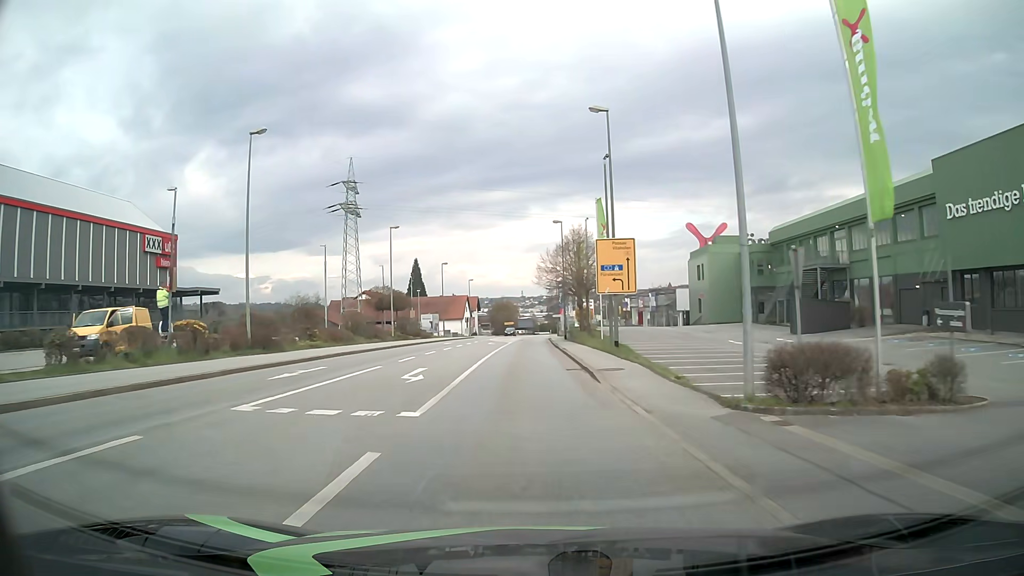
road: tertiary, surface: asphalt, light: Day
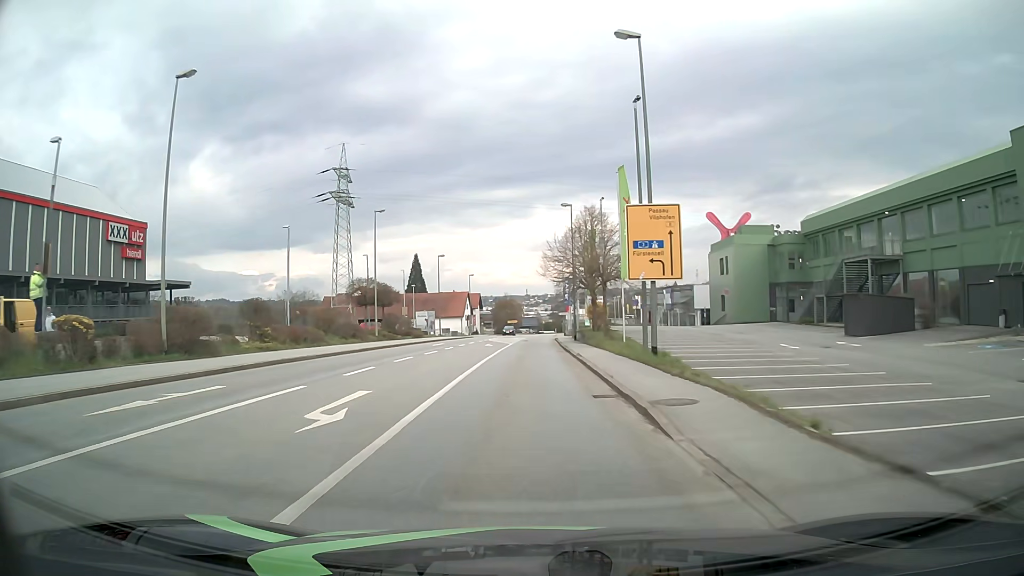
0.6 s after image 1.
(0.0, +7.7) m; 0°
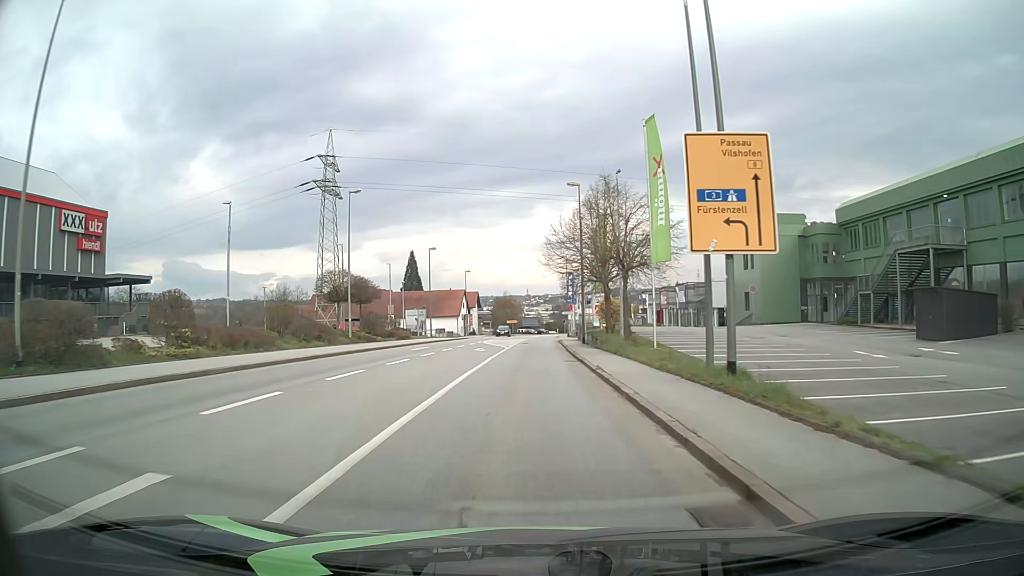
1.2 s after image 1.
(0.0, +7.7) m; 0°
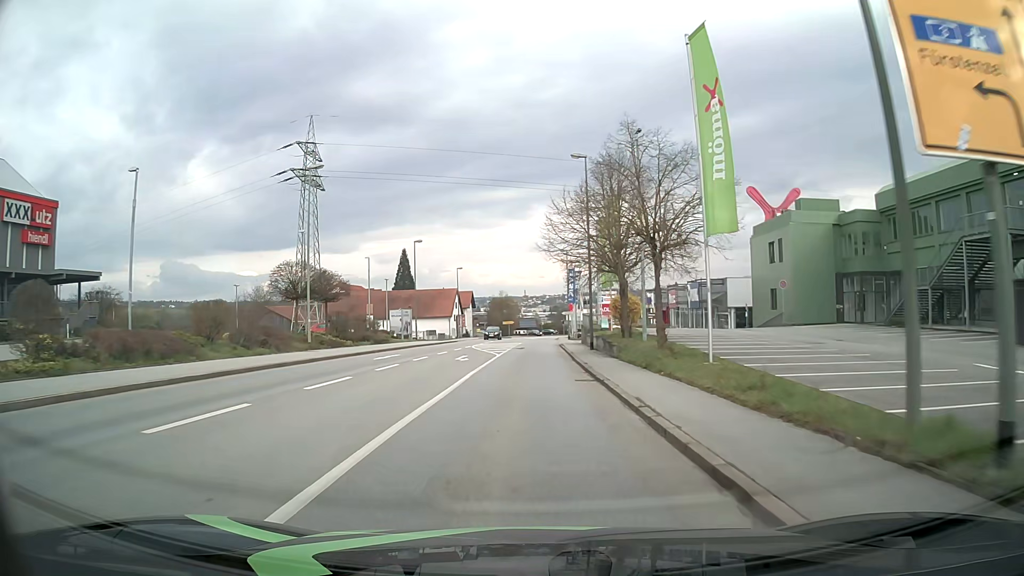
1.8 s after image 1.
(0.0, +7.7) m; 0°
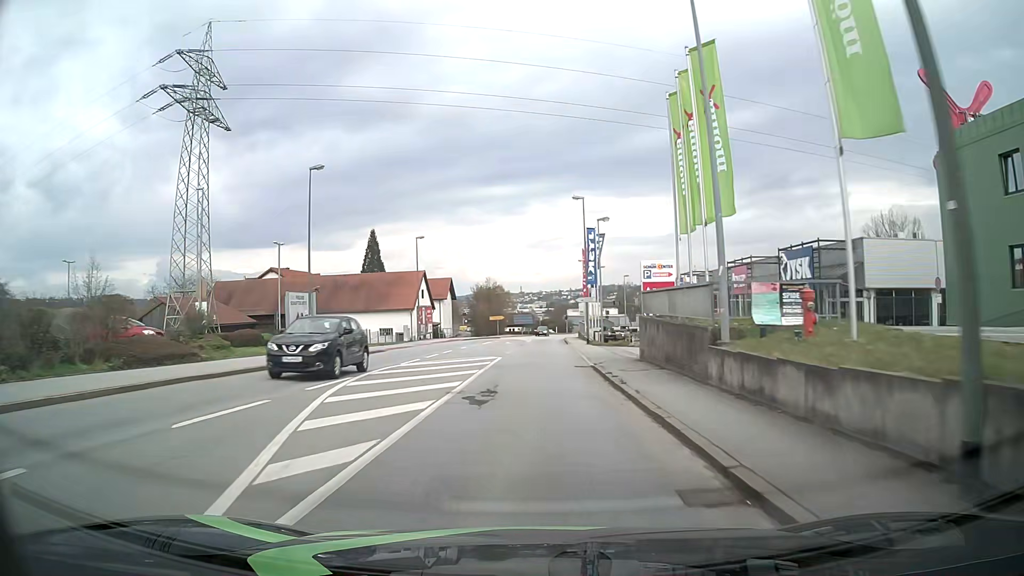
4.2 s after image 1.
(0.0, +30.7) m; 0°
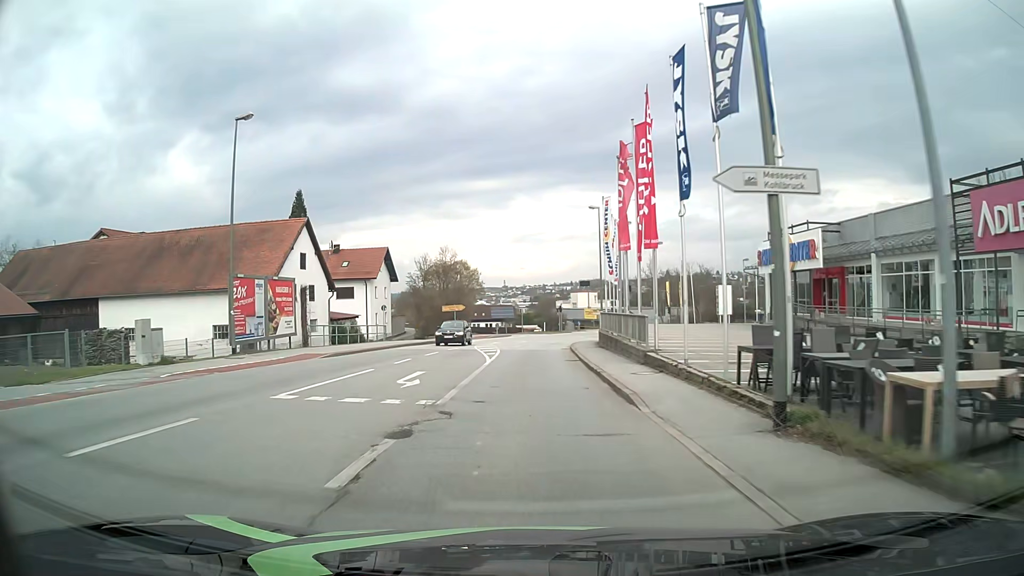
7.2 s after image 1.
(+0.7, +38.3) m; +2°
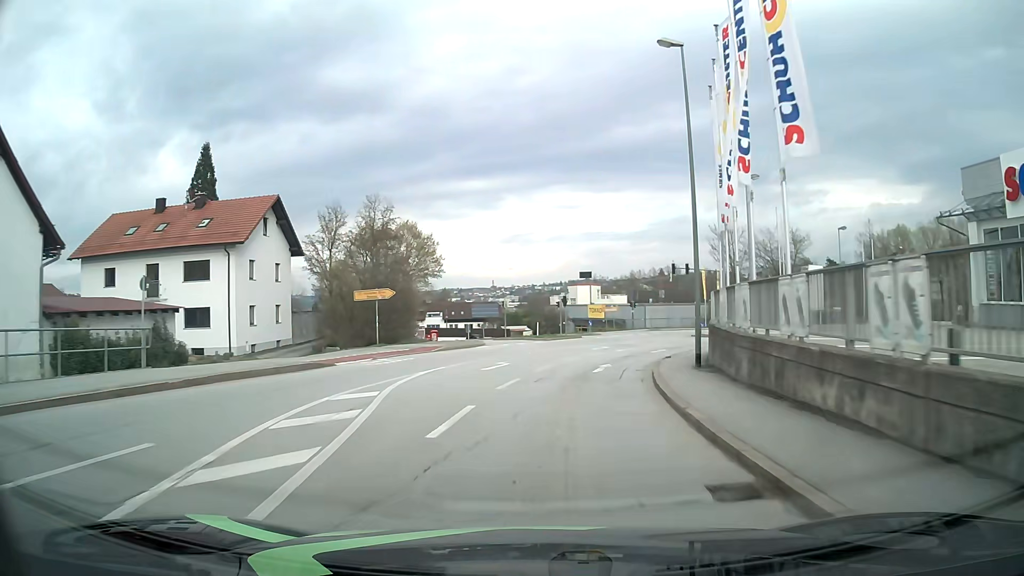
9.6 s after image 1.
(-0.2, +30.7) m; +1°
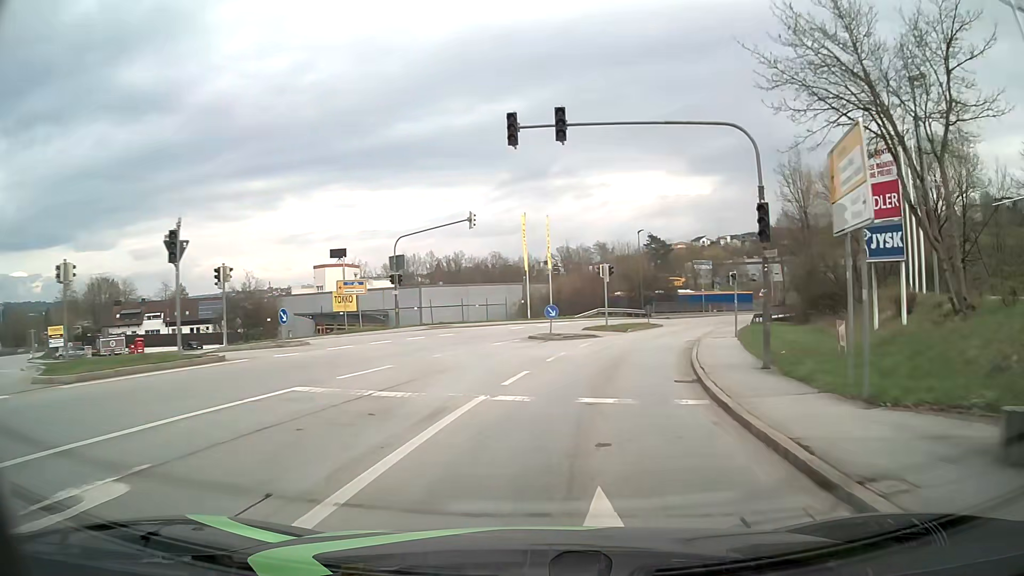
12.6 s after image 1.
(+5.6, +37.7) m; +19°
(0, +10) (+2, +20) (+4, +30) (+8, +39) (+12, +48) (+17, +57) (+23, +65) (+29, +72) (+36, +80) (+42, +88) m
